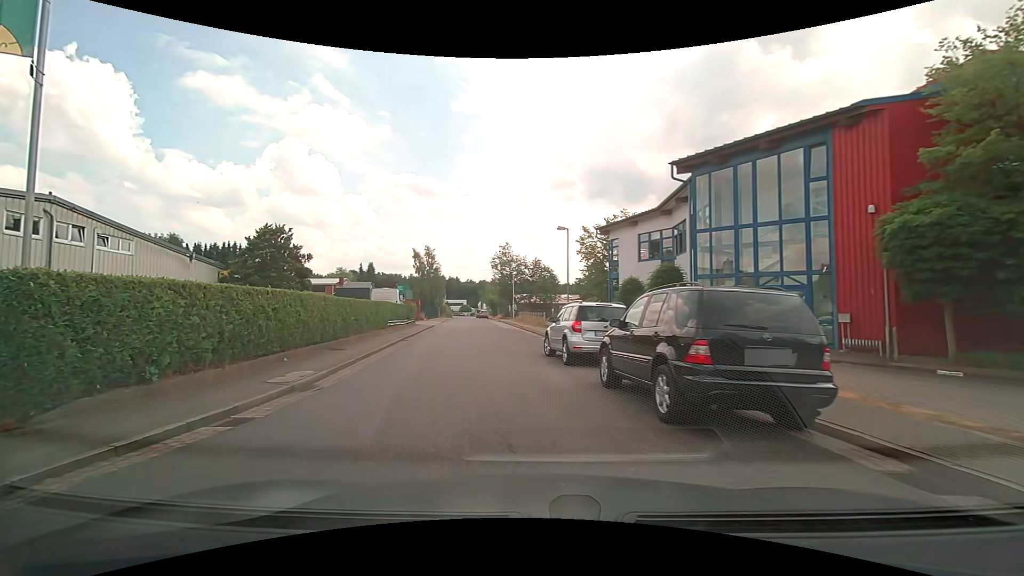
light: Day
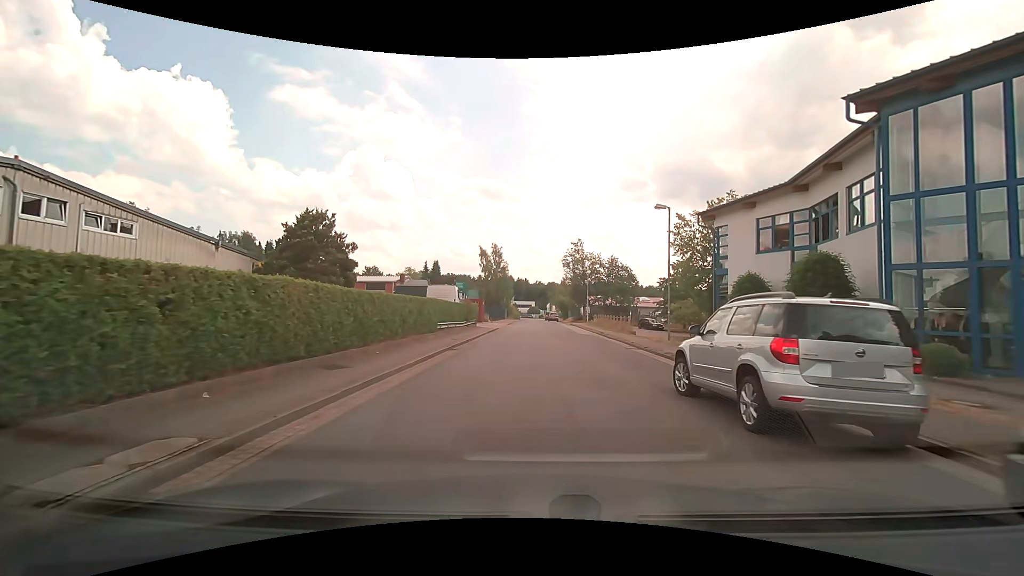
(-0.6, +6.8) m; -8°
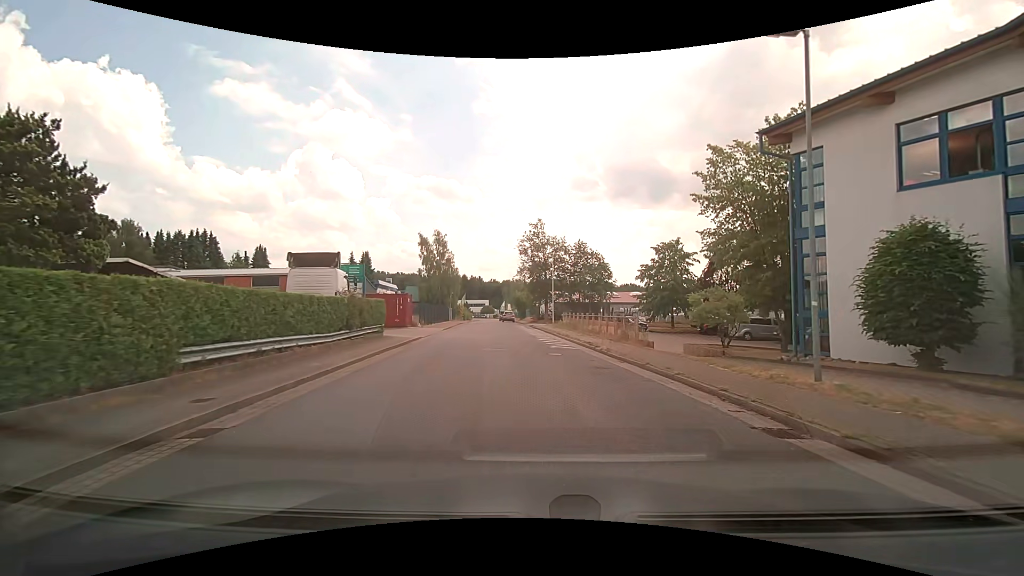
(+0.6, +15.5) m; +6°
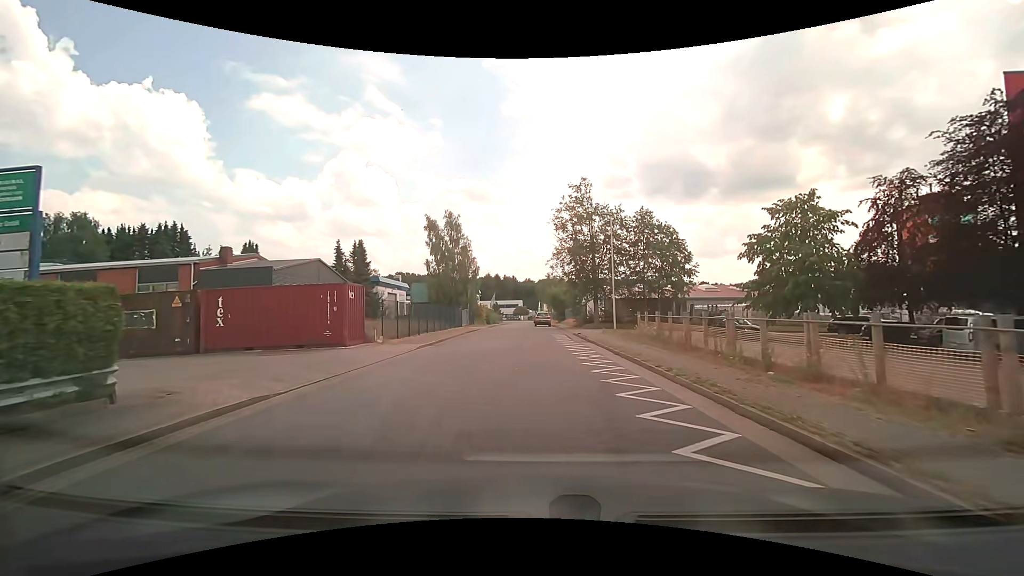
(-0.5, +18.4) m; -4°
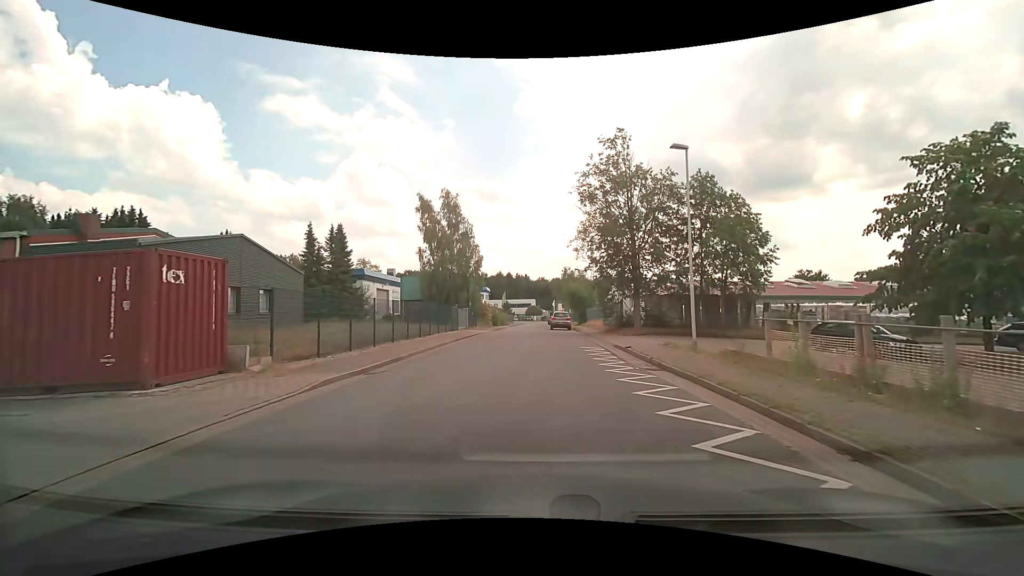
(-0.2, +11.3) m; -2°
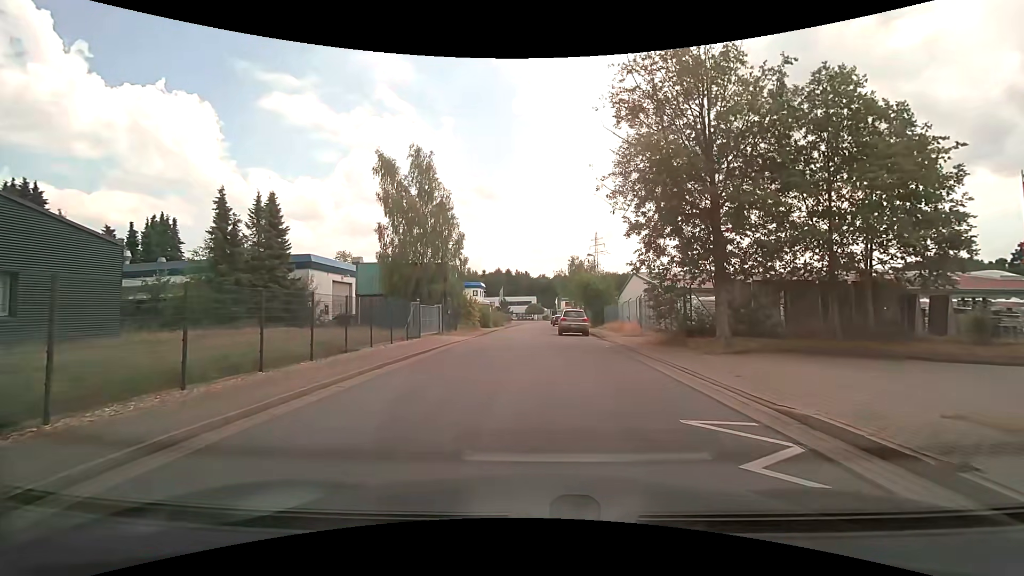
(0.0, +13.6) m; -1°
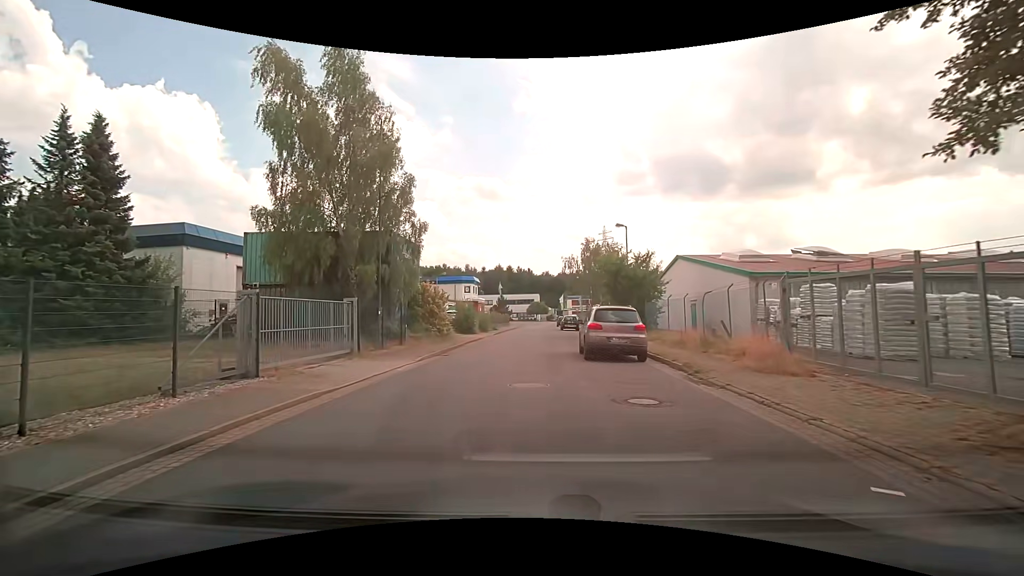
(+0.3, +15.7) m; +1°
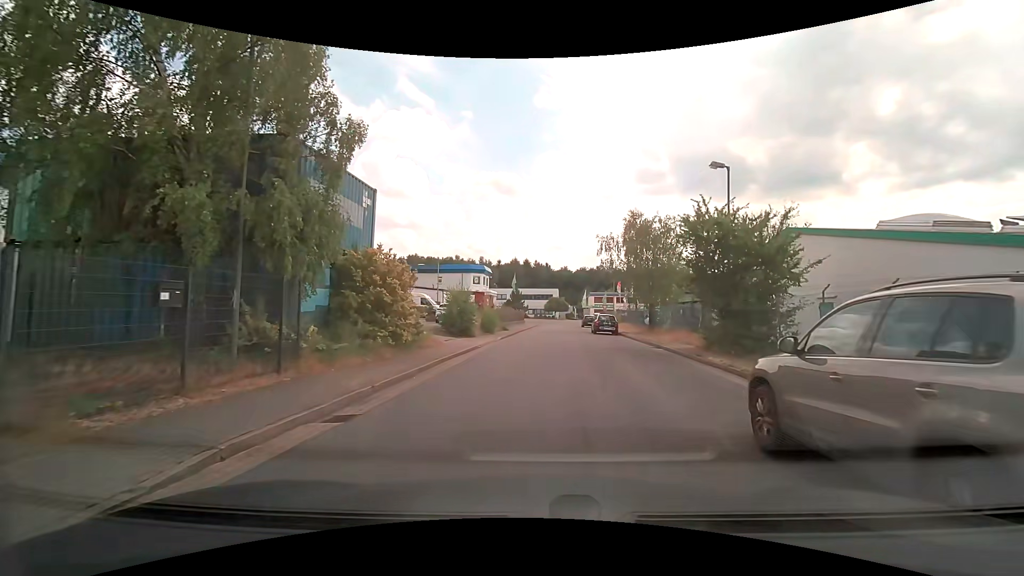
(-0.6, +12.4) m; -4°
